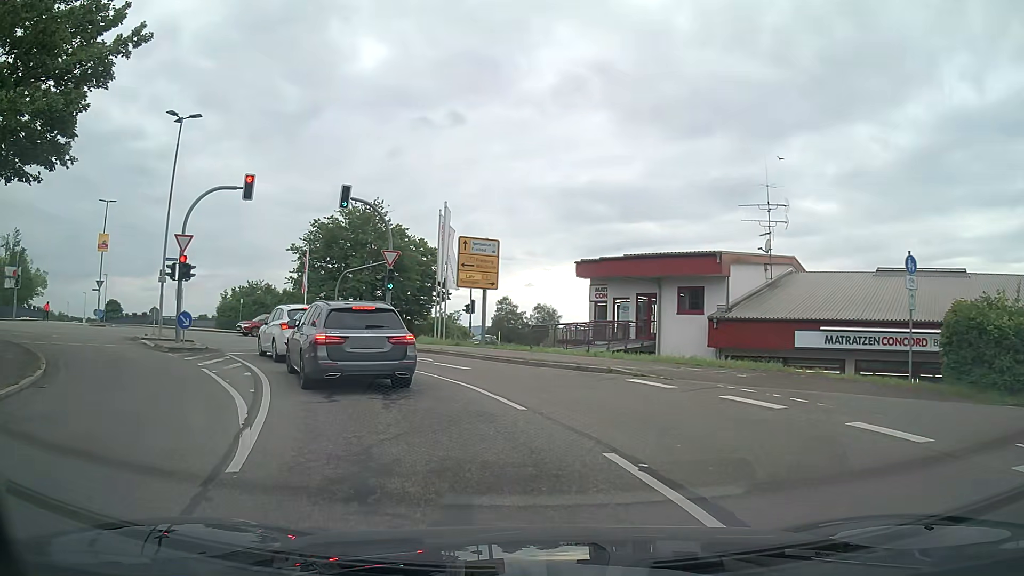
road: residential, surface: asphalt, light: Day
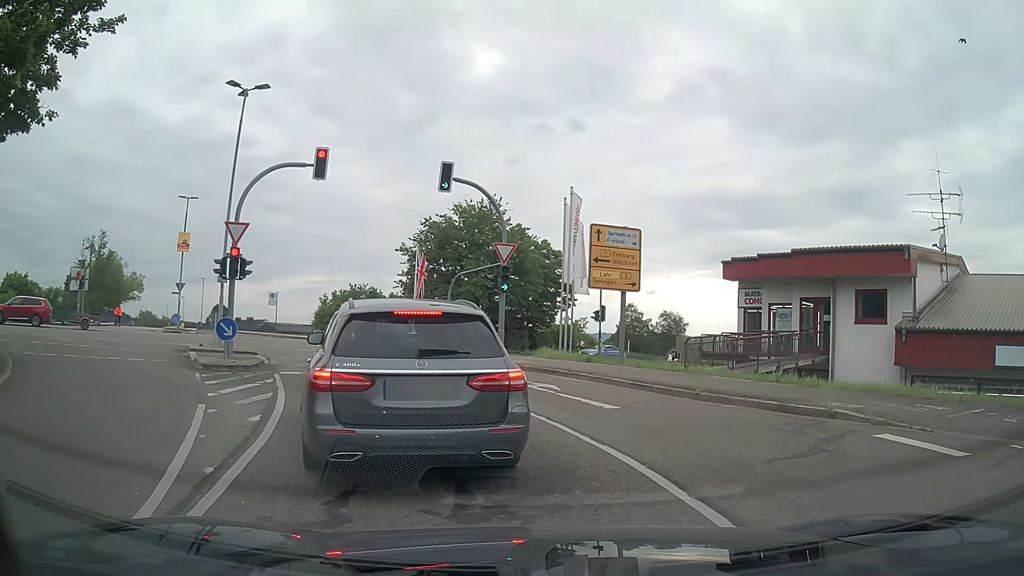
(-0.5, +5.3) m; -9°
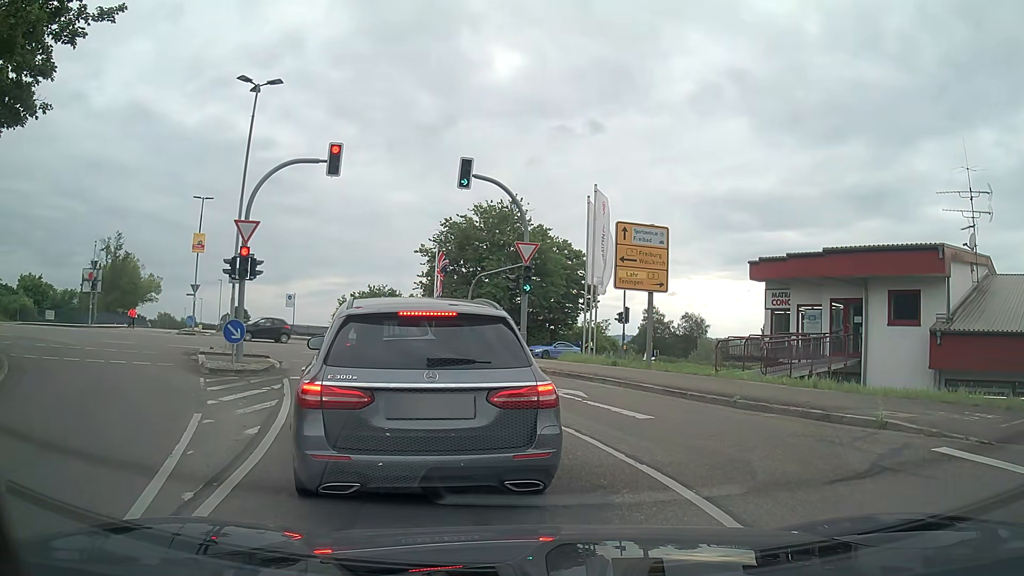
(0.0, +0.8) m; 0°
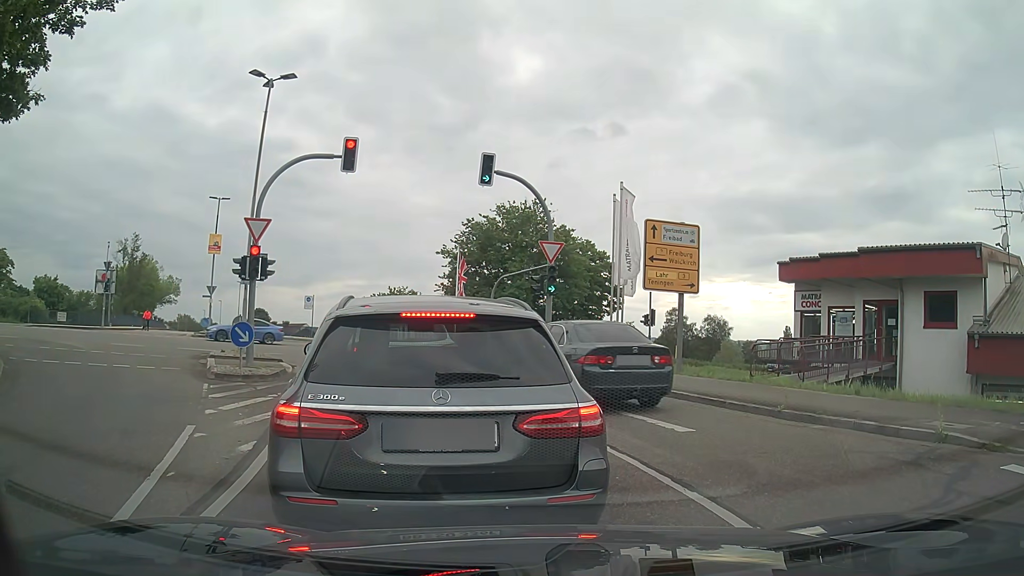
(0.0, +0.9) m; 0°
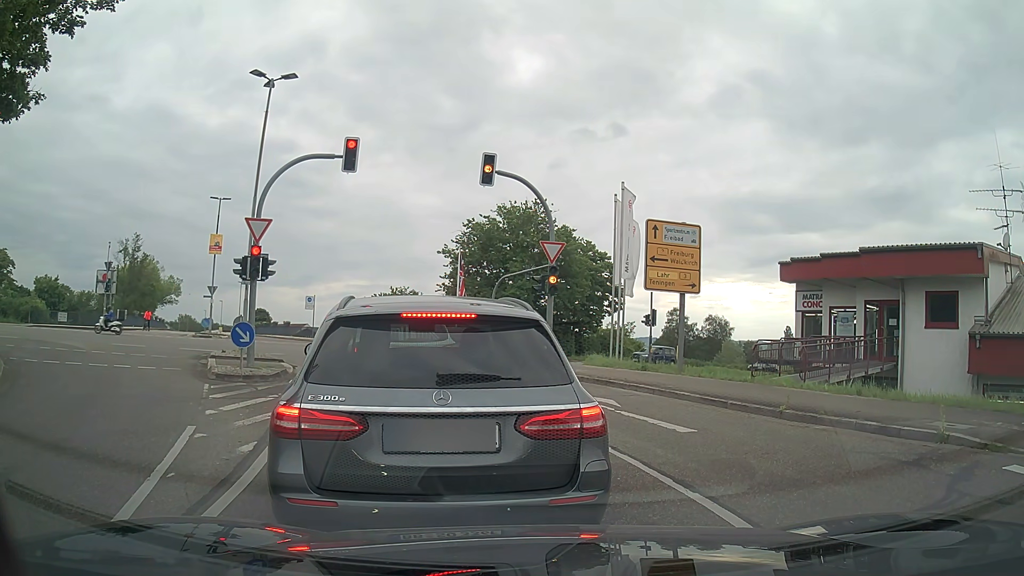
(0.0, +0.1) m; 0°
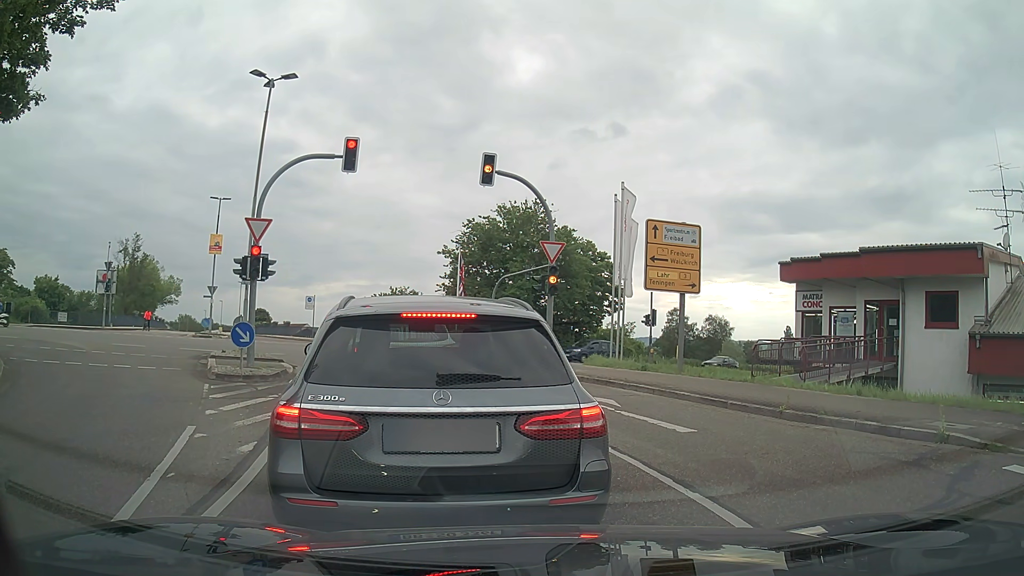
(0.0, 0.0) m; 0°
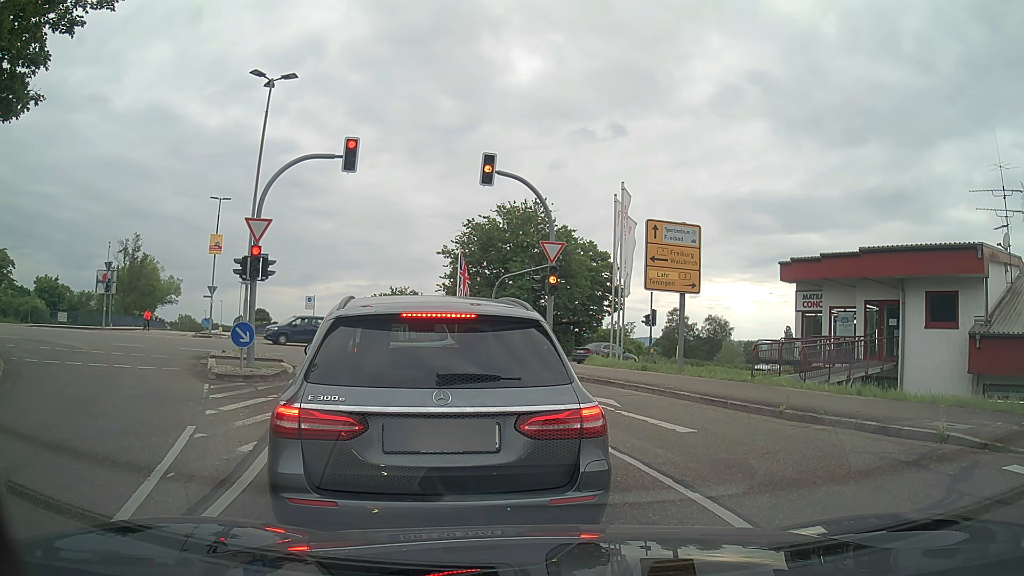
(0.0, 0.0) m; 0°
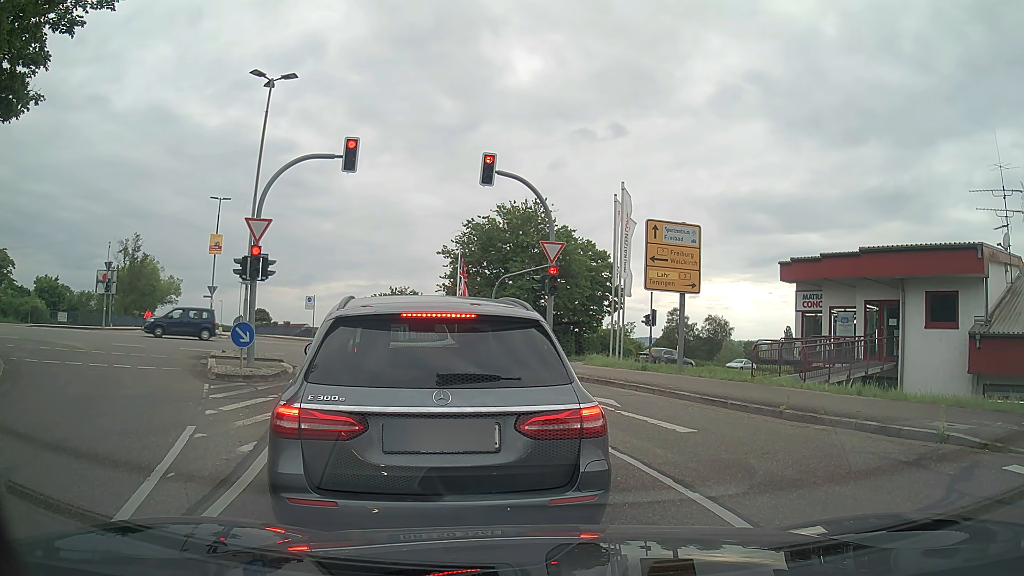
(0.0, 0.0) m; 0°
